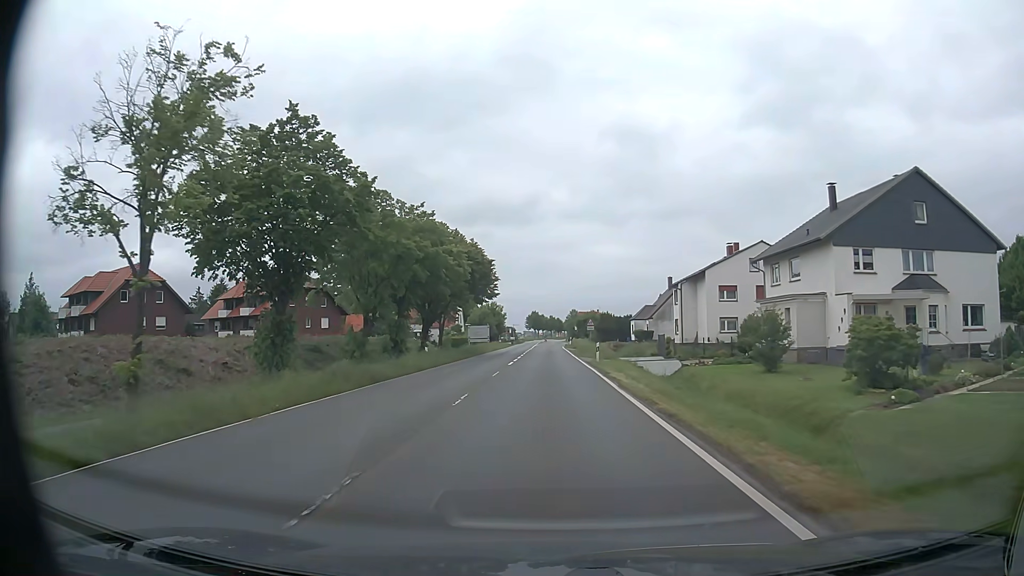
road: primary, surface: asphalt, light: Day
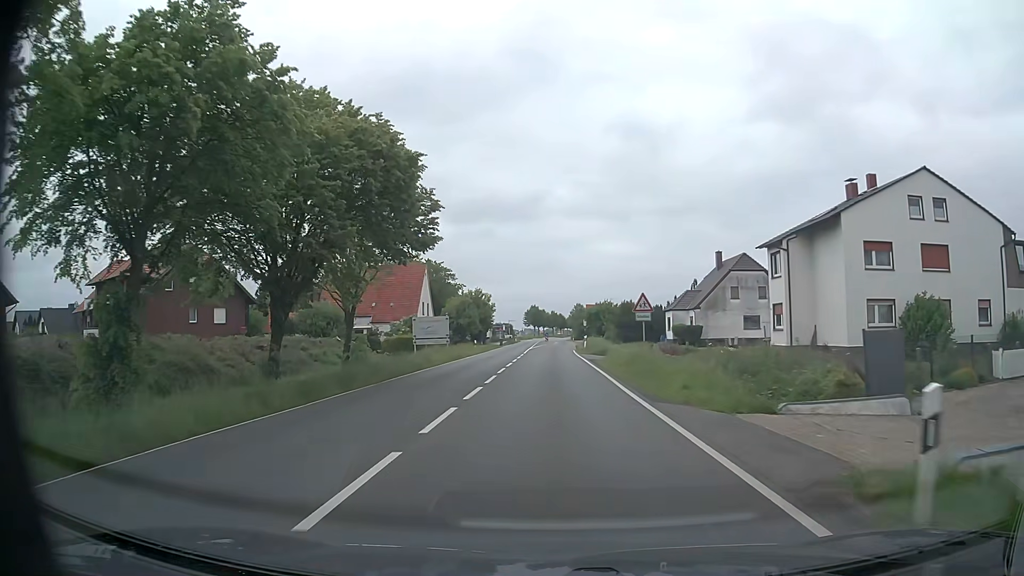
(-0.1, +31.0) m; 0°
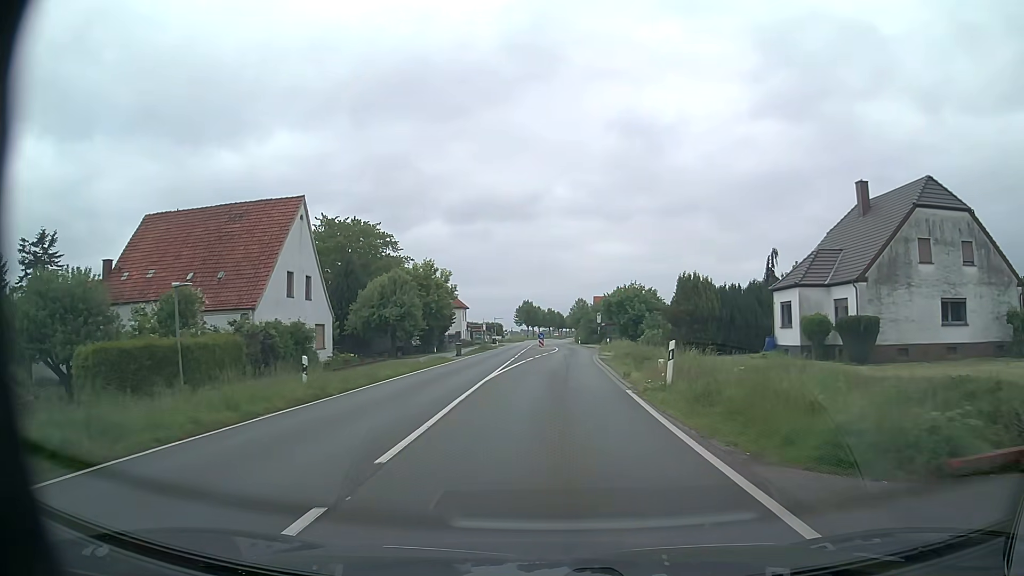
(-0.1, +38.9) m; 0°
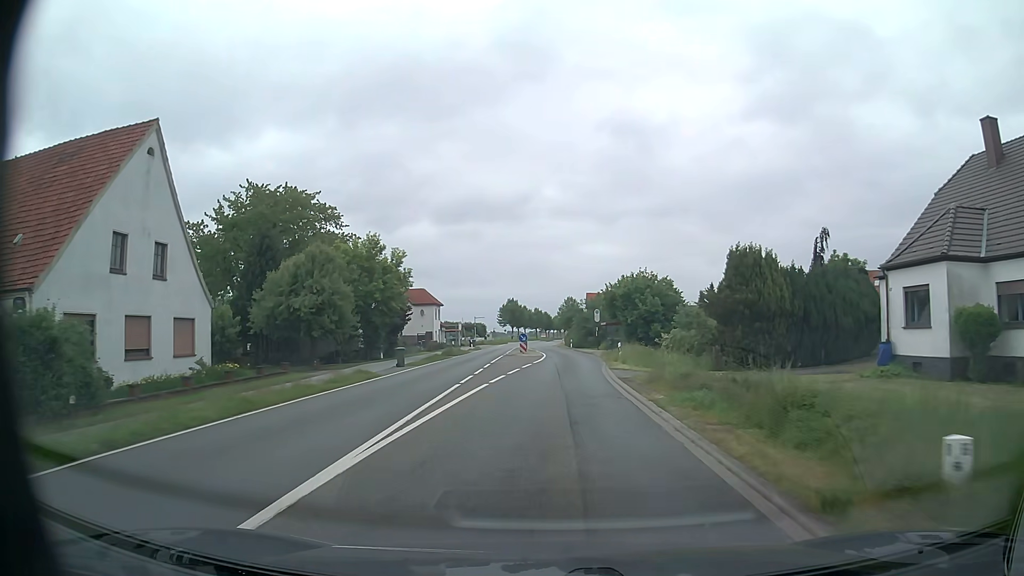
(+0.2, +15.6) m; +1°
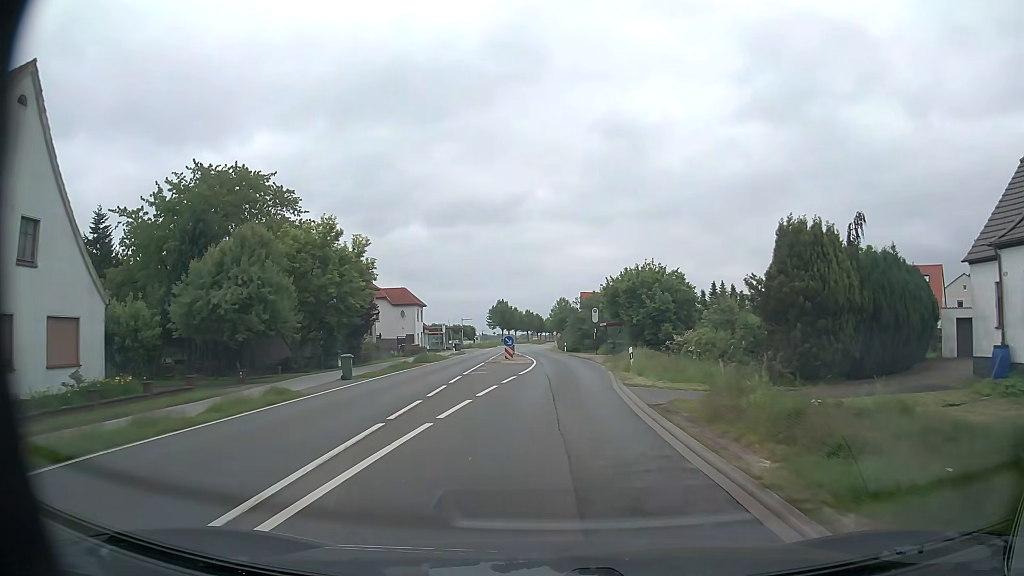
(+0.1, +7.8) m; +1°
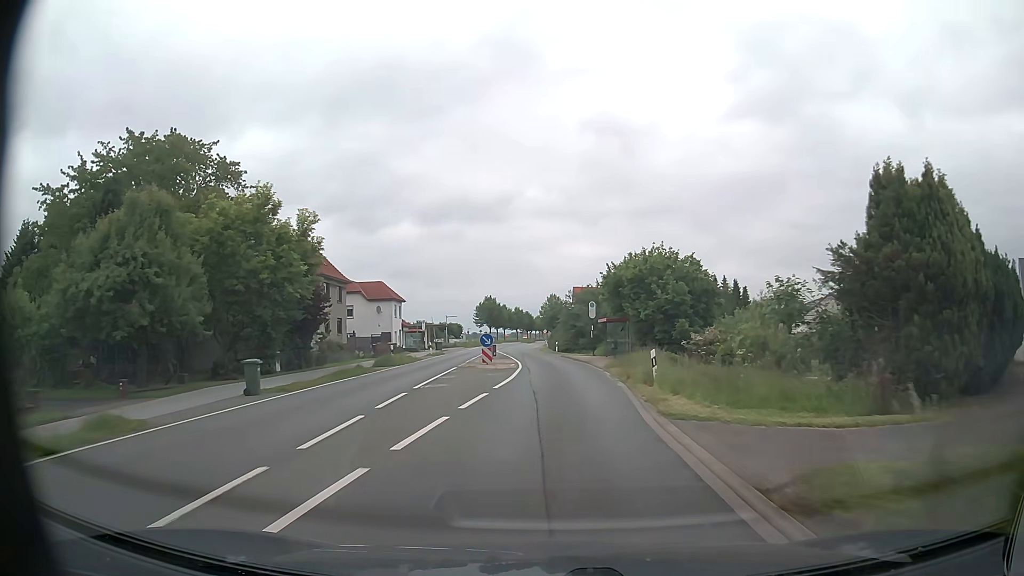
(0.0, +7.8) m; +1°
